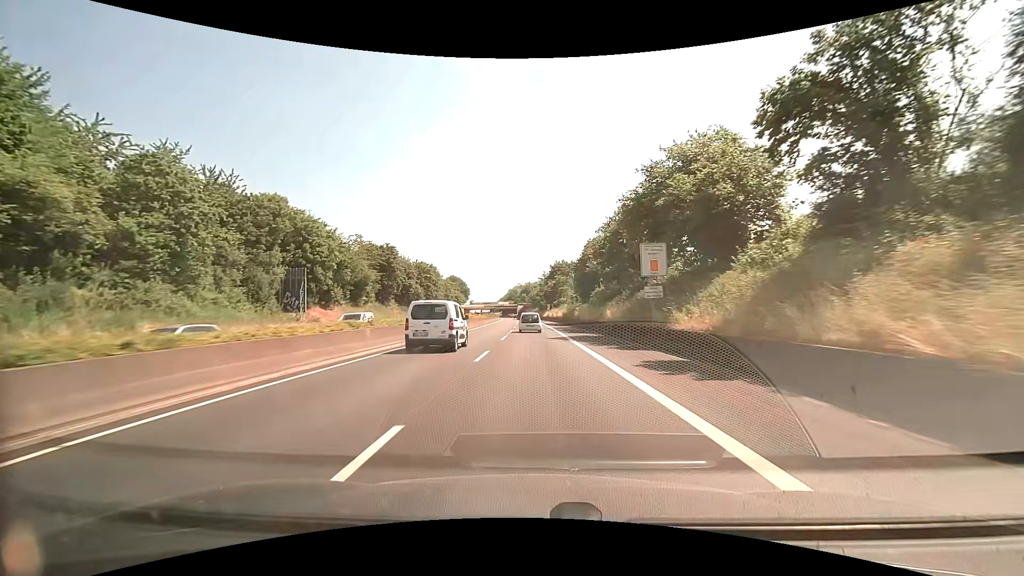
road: trunk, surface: asphalt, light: Day
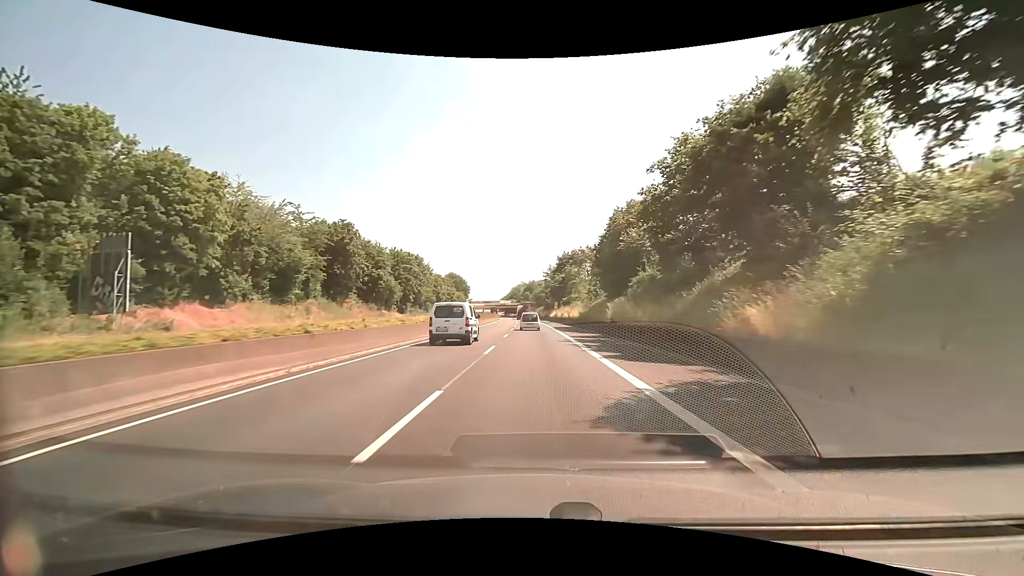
(-0.1, +21.5) m; 0°
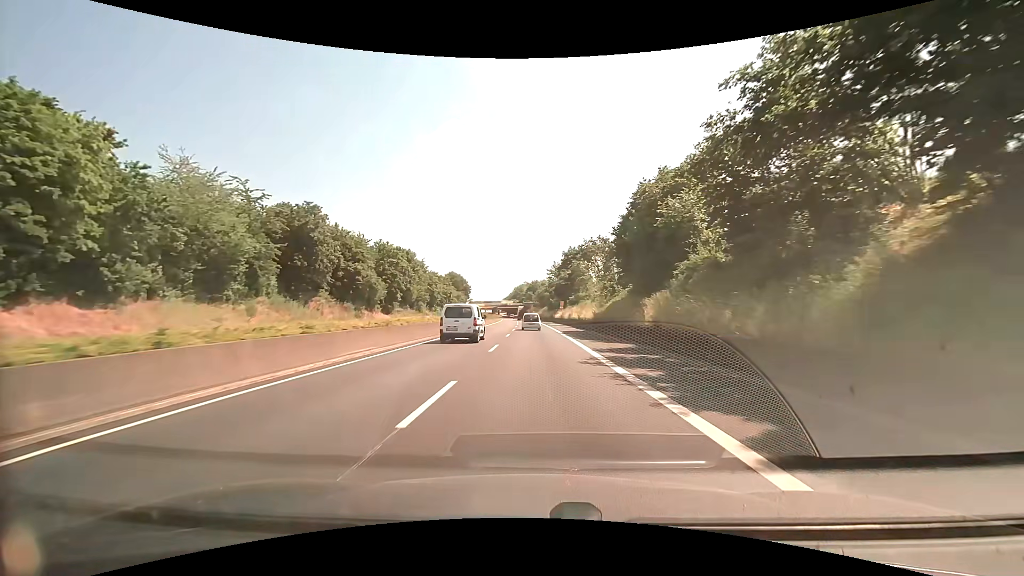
(-0.1, +10.8) m; -1°
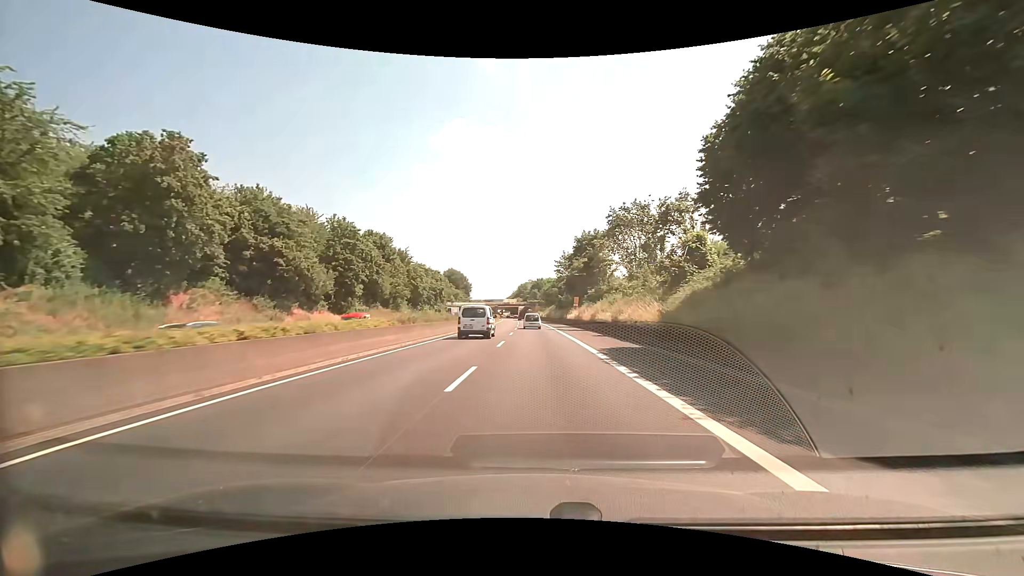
(-0.2, +21.5) m; 0°
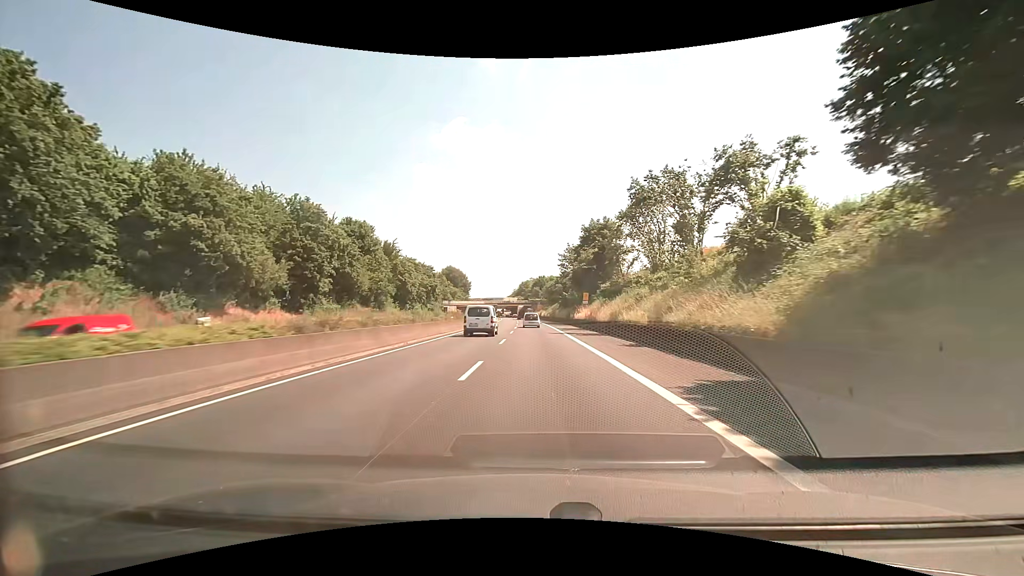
(-0.1, +10.8) m; 0°
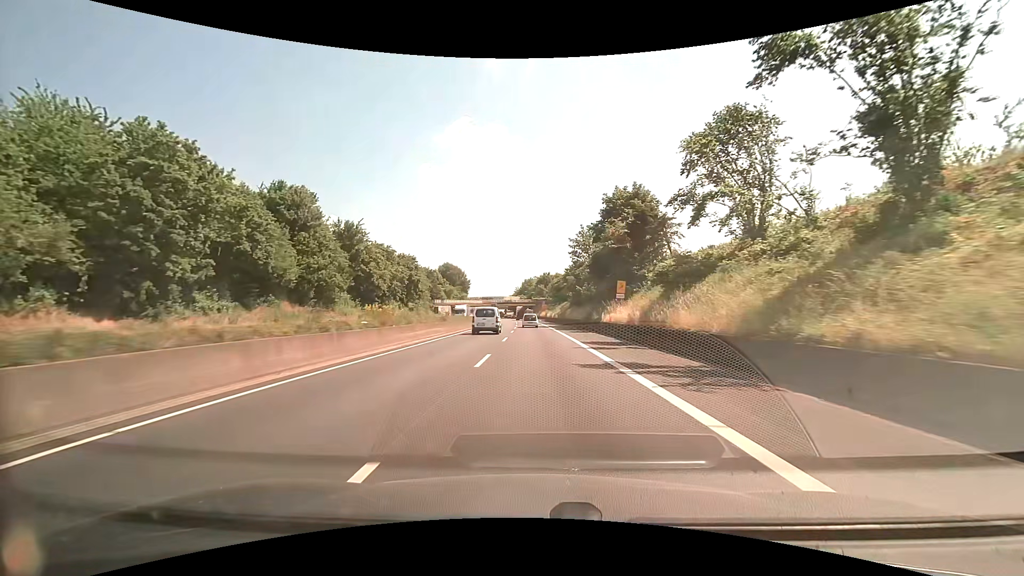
(-0.2, +21.5) m; -1°
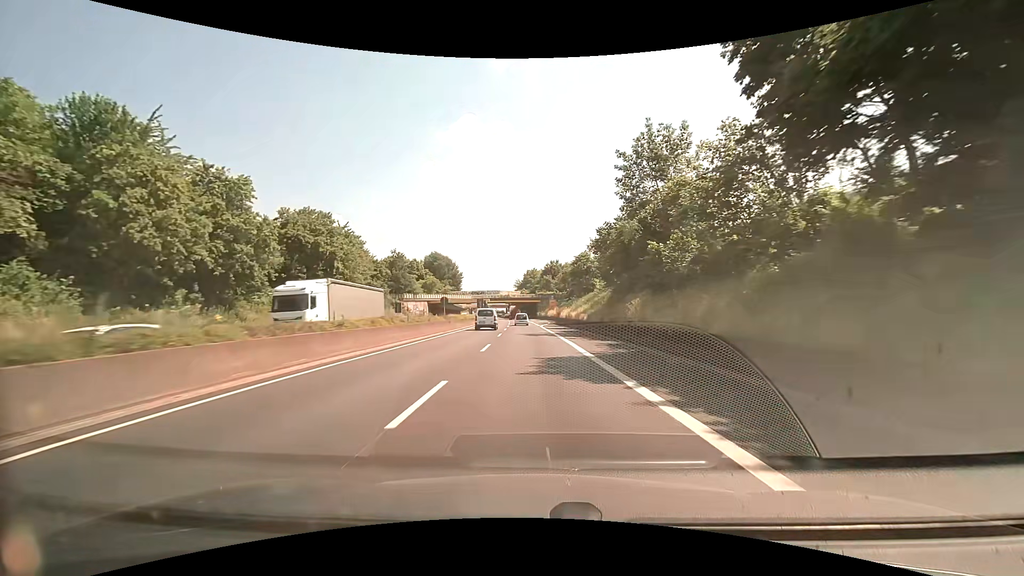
(-0.3, +43.0) m; -1°
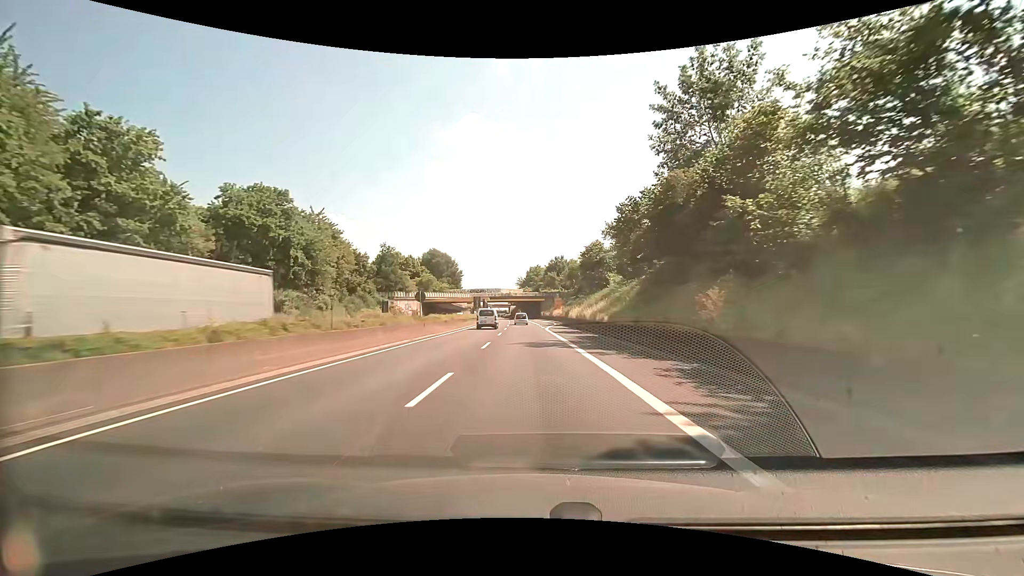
(0.0, +10.8) m; 0°
(0, +10) (0, +20) (0, +30) (-1, +40) (-1, +50) (-2, +60) (-2, +70) (-3, +80) (-3, +90) (-4, +100) m
